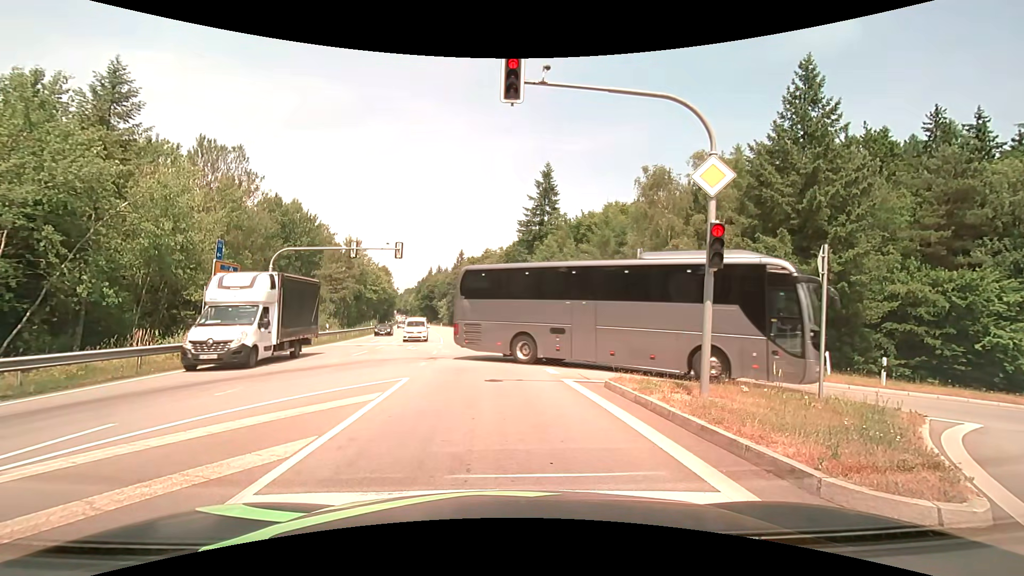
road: secondary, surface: asphalt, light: Day
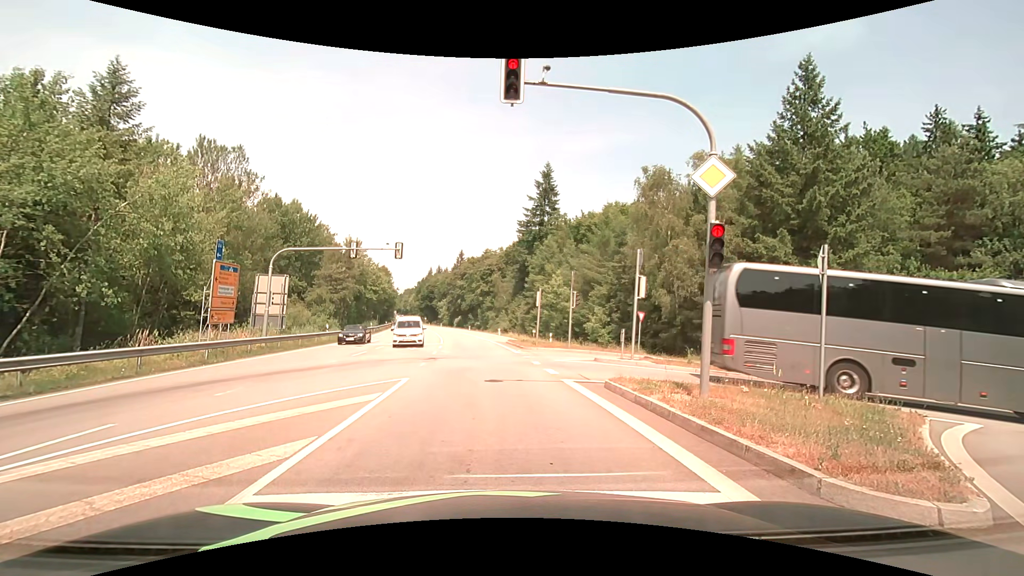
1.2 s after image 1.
(0.0, 0.0) m; 0°
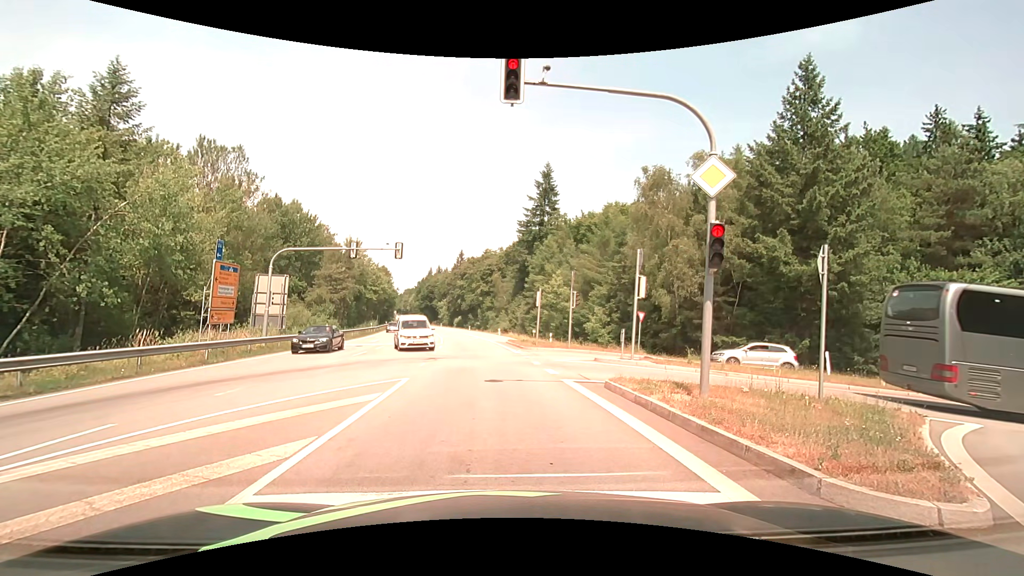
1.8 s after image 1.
(0.0, 0.0) m; 0°
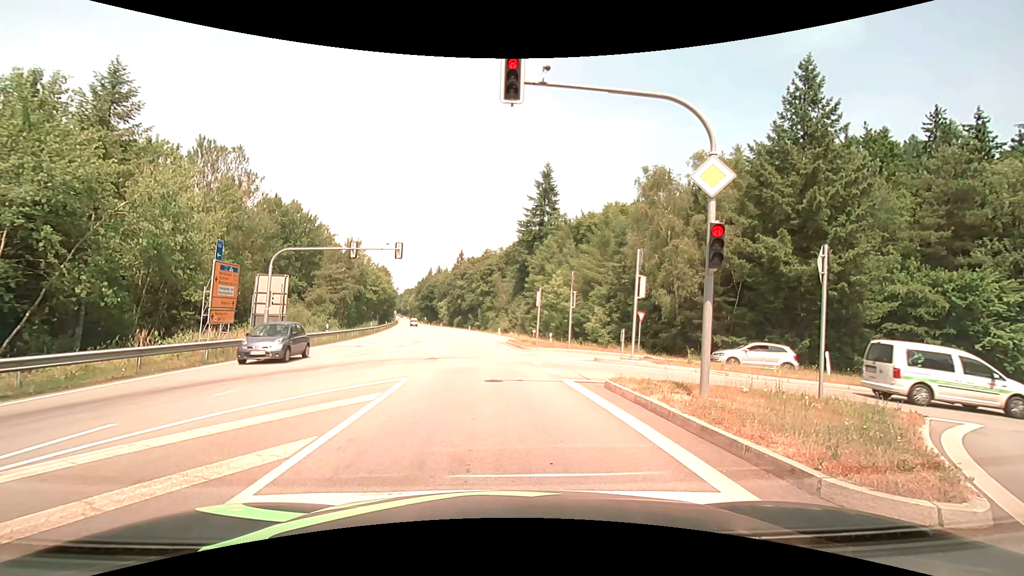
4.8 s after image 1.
(0.0, 0.0) m; 0°
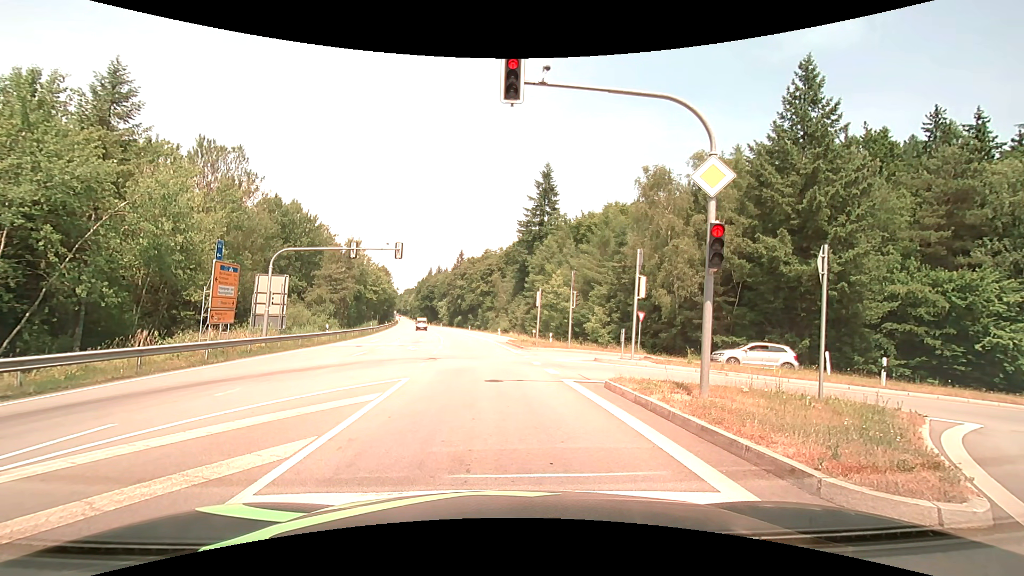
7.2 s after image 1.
(0.0, 0.0) m; 0°
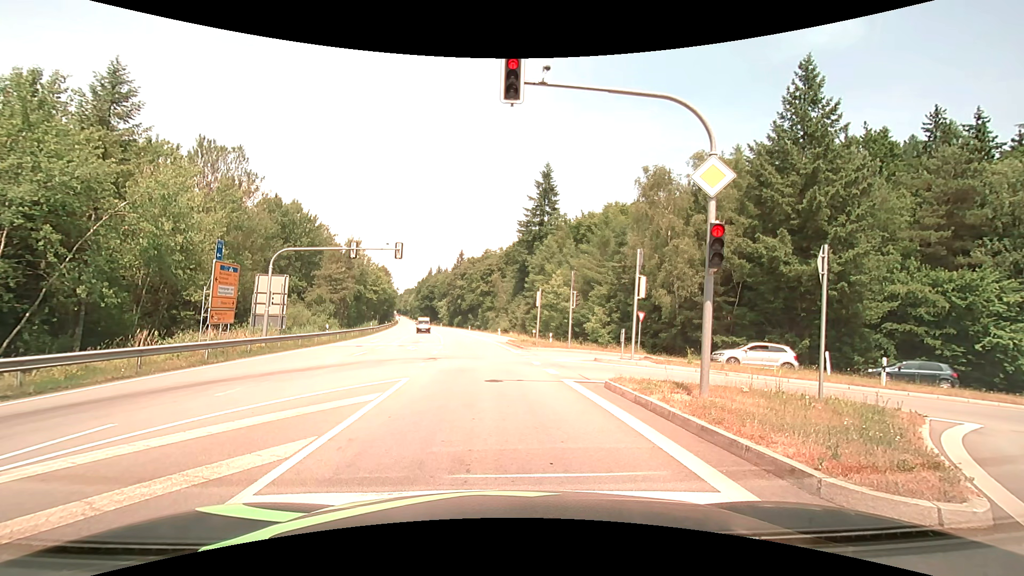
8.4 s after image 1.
(0.0, 0.0) m; 0°
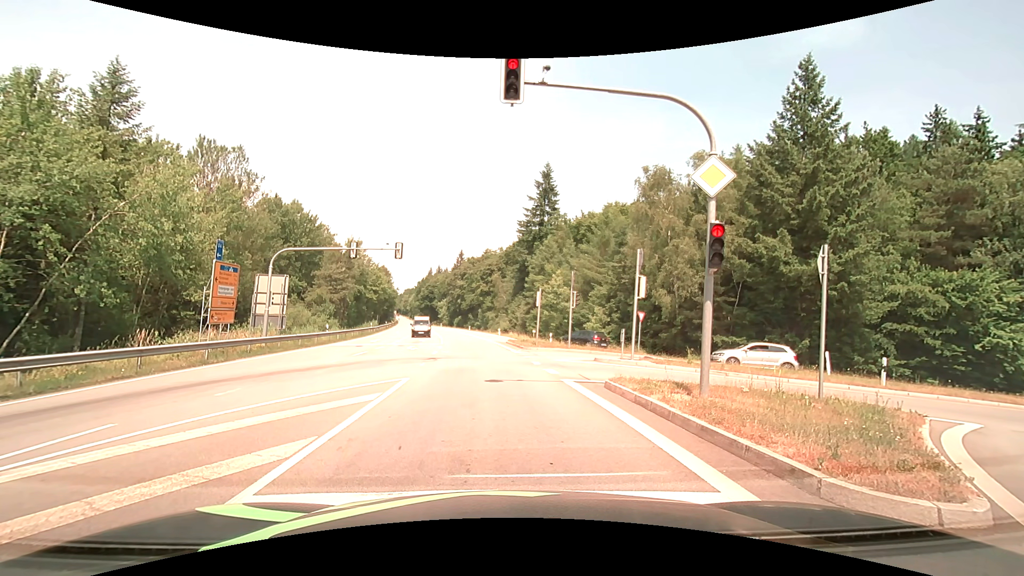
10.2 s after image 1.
(0.0, 0.0) m; 0°
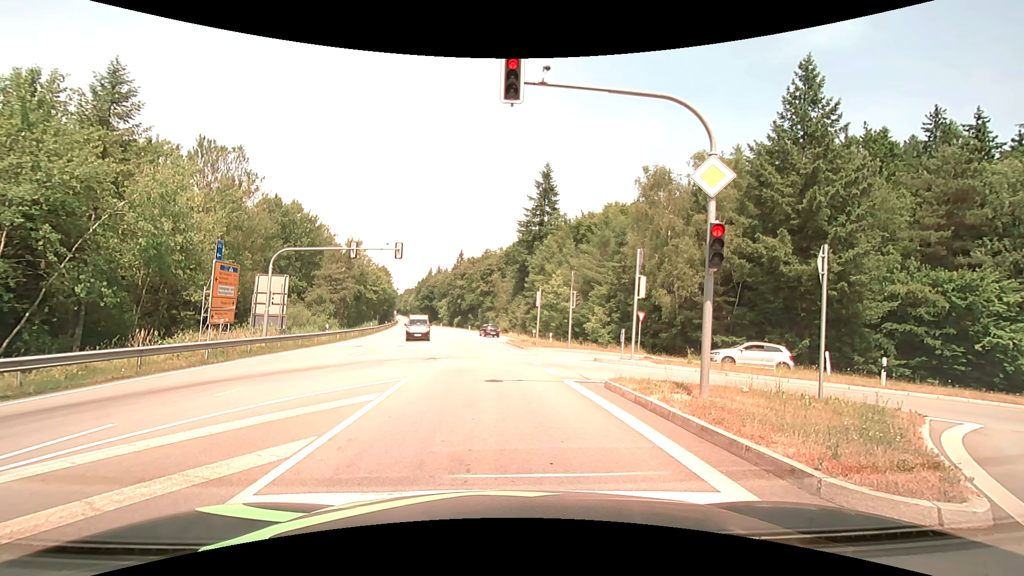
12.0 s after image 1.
(0.0, 0.0) m; 0°
(0, +10) (-1, +20) (-2, +30) (-3, +40) (-4, +50) (-6, +60) (-8, +69) (-9, +79) (-11, +89) (-13, +99) m
